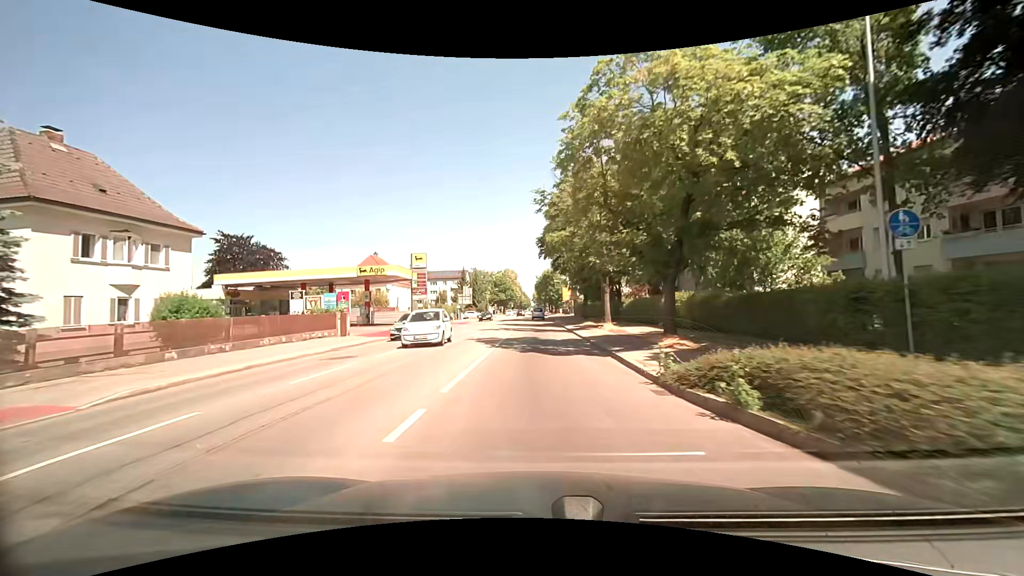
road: secondary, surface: asphalt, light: Day
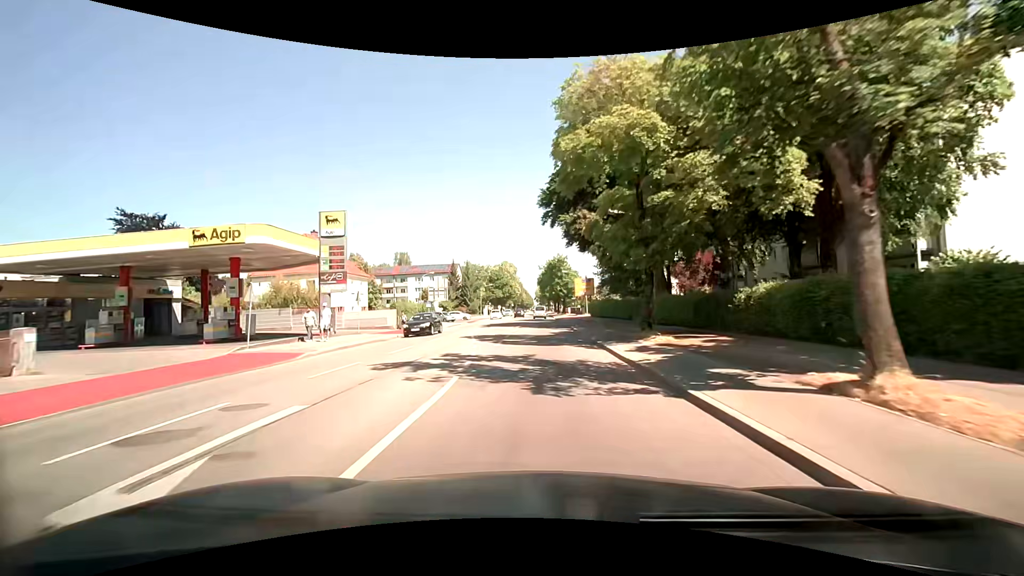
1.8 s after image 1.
(-0.1, +23.3) m; 0°
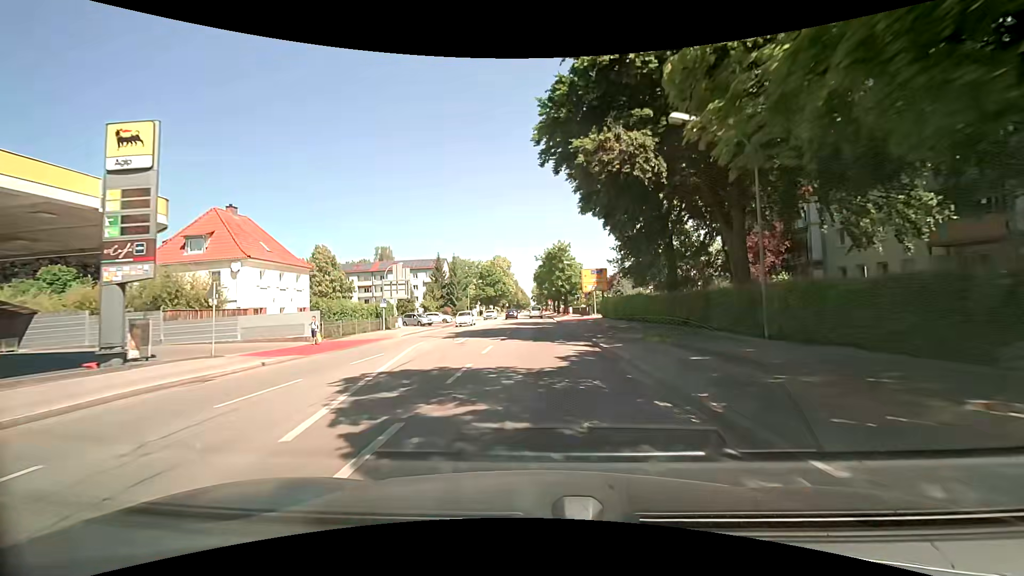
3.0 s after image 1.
(+0.1, +15.2) m; +1°
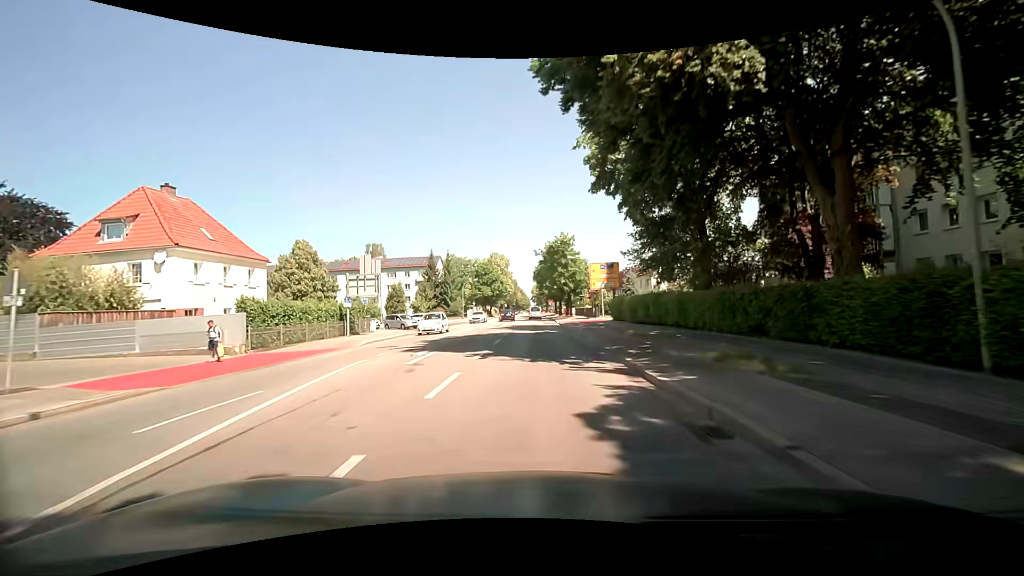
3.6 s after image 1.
(0.0, +7.5) m; 0°
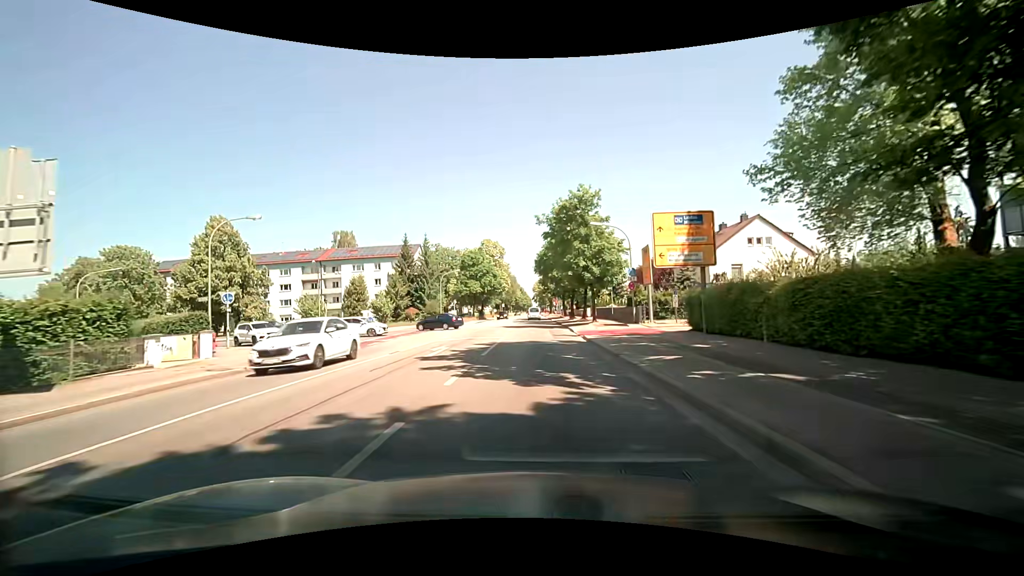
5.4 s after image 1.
(-0.1, +22.7) m; 0°
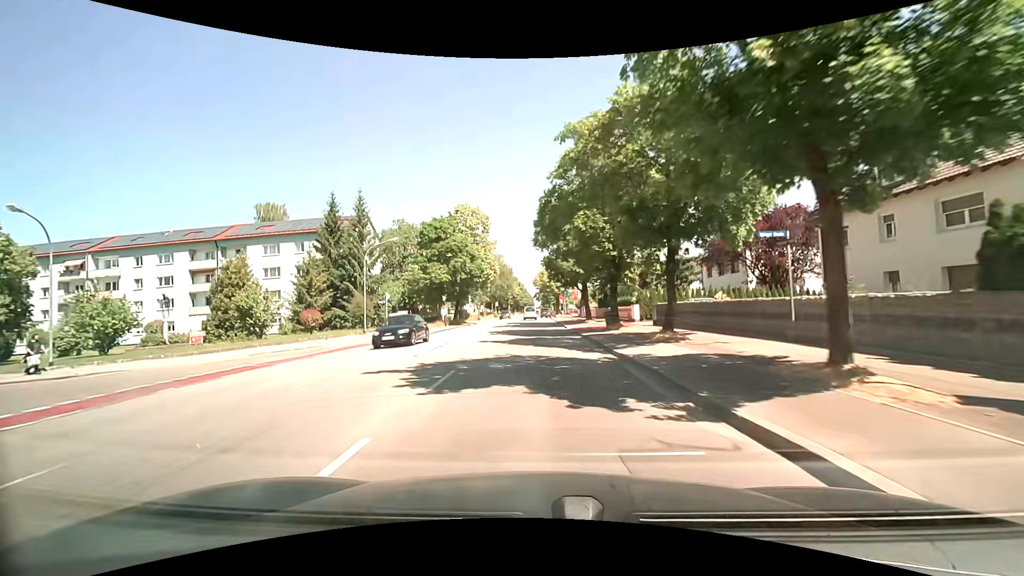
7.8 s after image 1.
(-0.2, +30.6) m; -1°
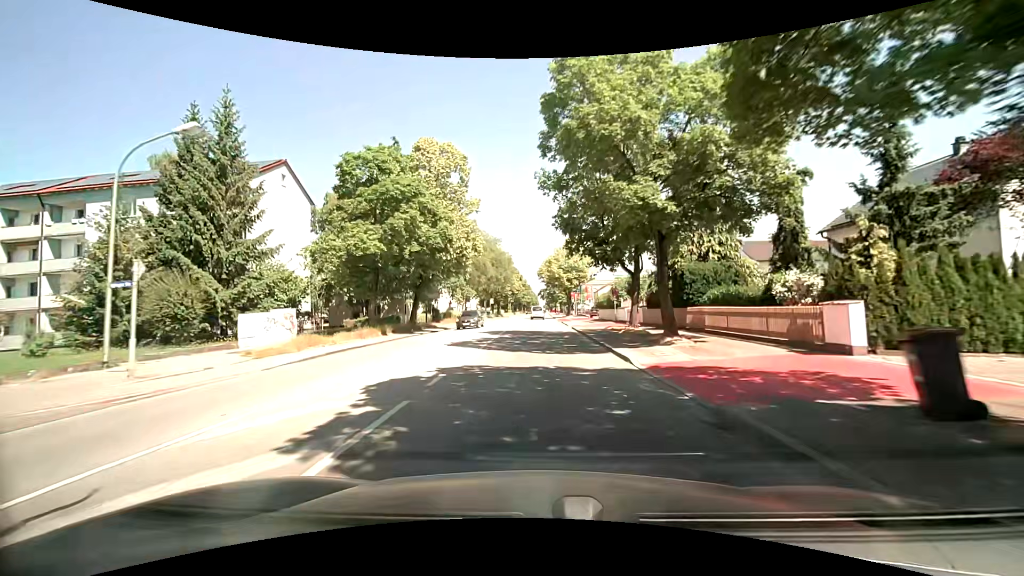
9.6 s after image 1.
(-0.2, +23.2) m; -1°
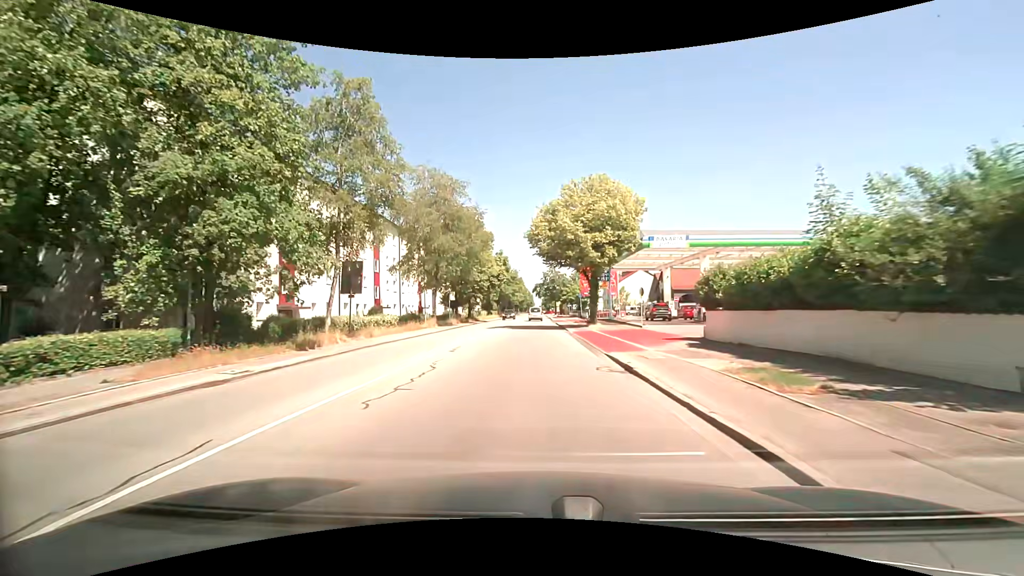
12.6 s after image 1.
(+0.7, +38.5) m; +1°
(0, +10) (0, +20) (0, +30) (0, +40) (0, +50) (-1, +60) (-1, +70) (-1, +80) (0, +90) (0, +100) m
